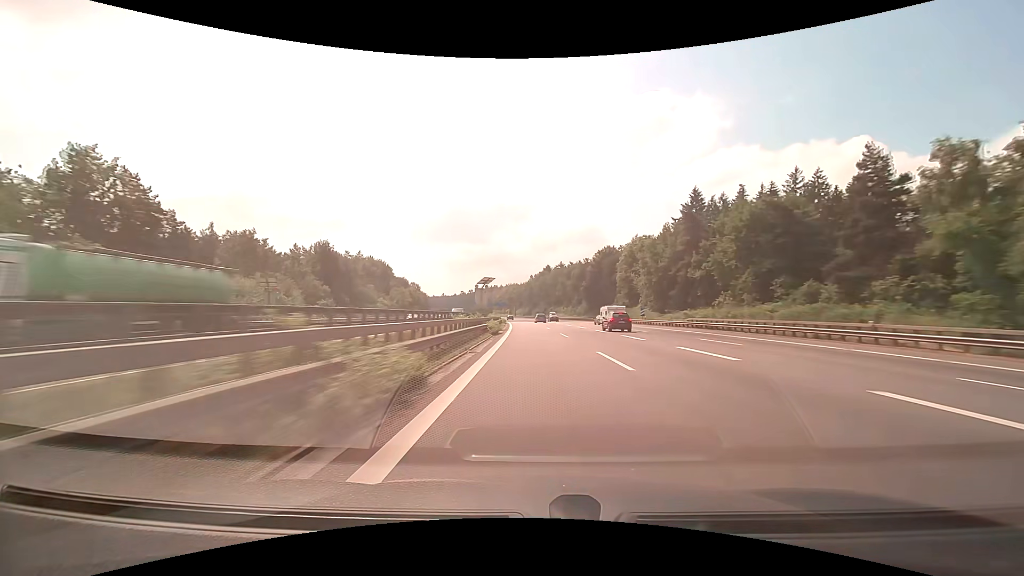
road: motorway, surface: asphalt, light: Day
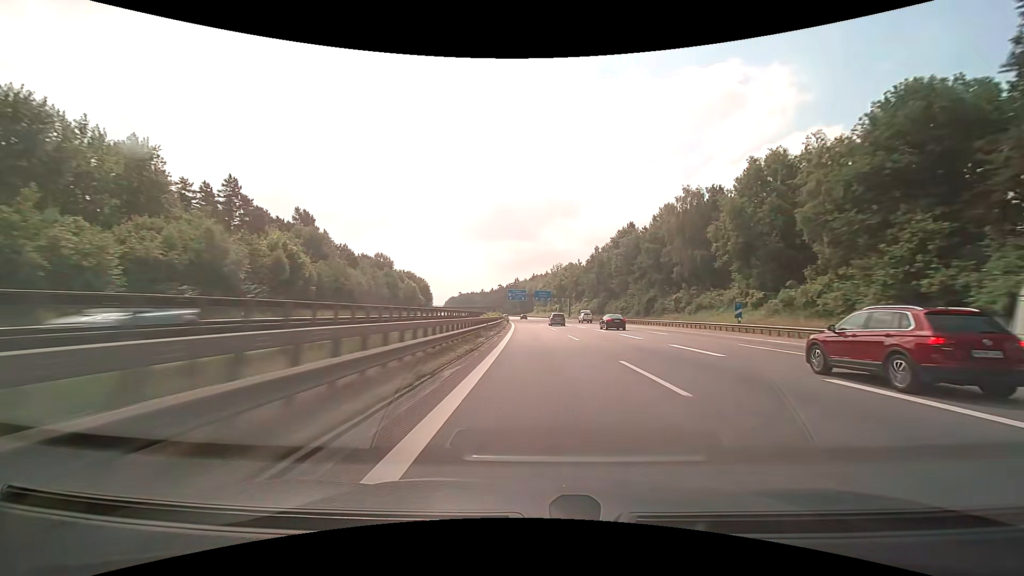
(-6.5, +129.7) m; -6°
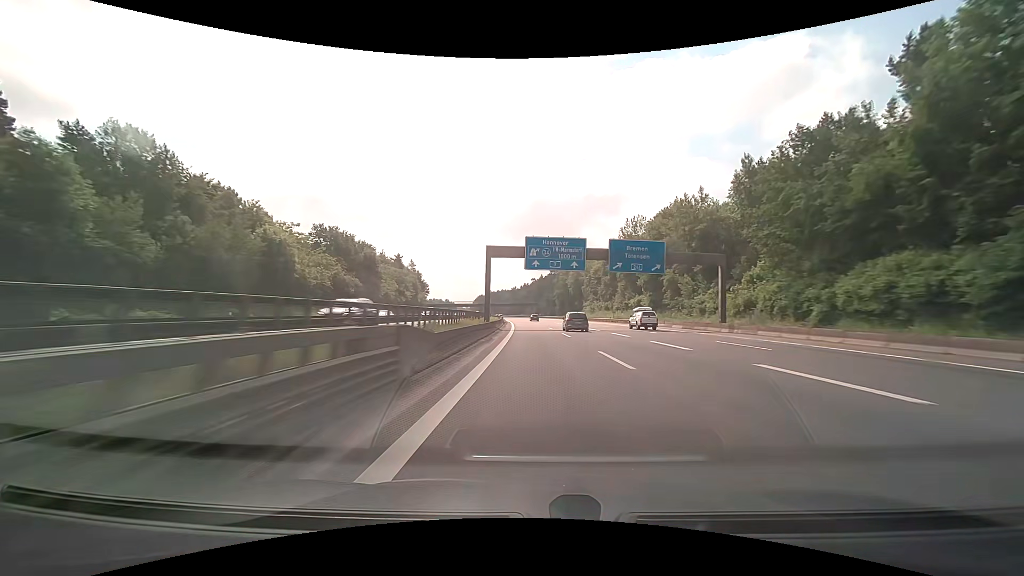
(-3.8, +104.0) m; -4°
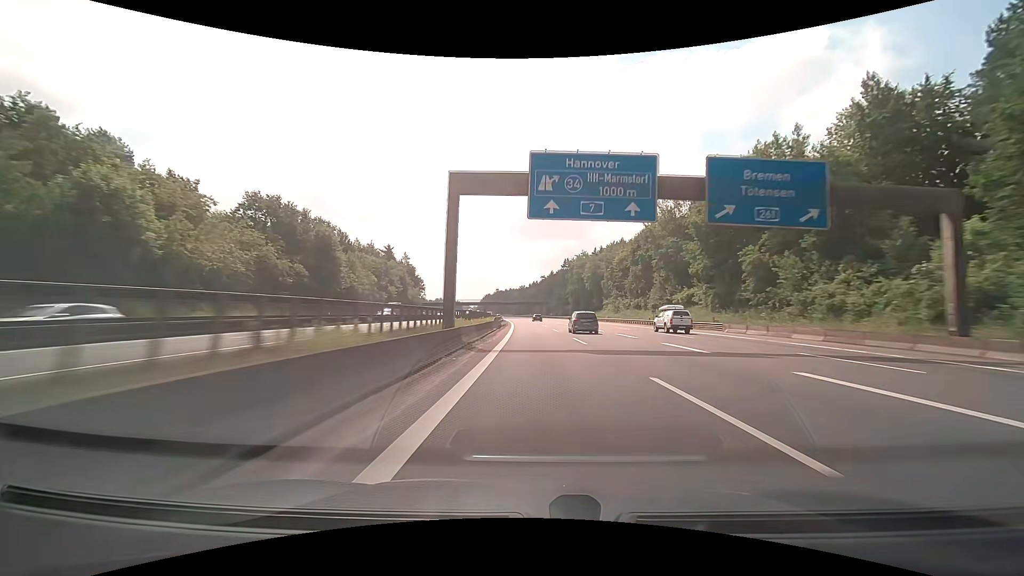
(-0.2, +26.0) m; -1°
